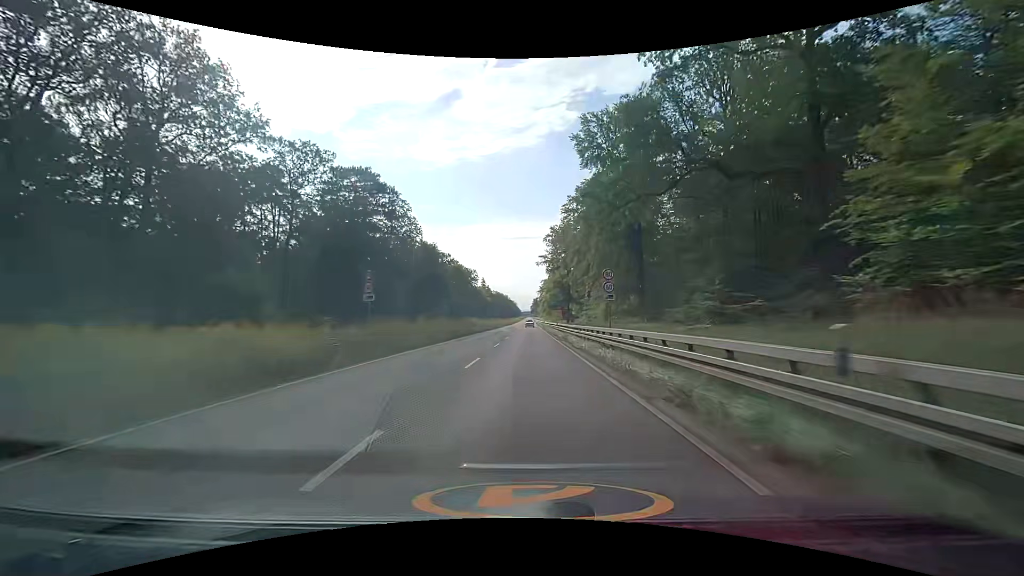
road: trunk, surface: asphalt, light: Day
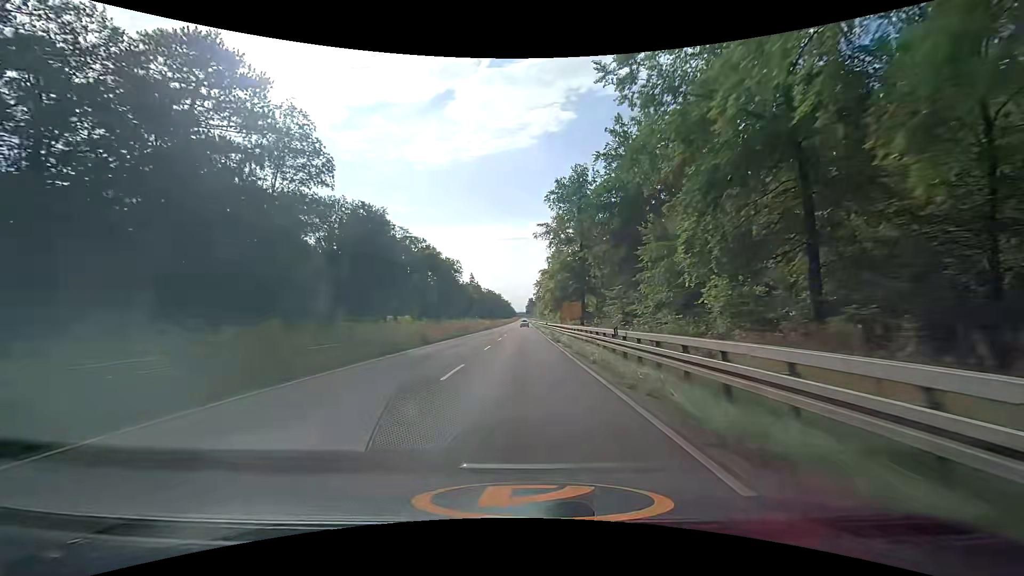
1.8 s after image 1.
(+0.2, +38.3) m; 0°
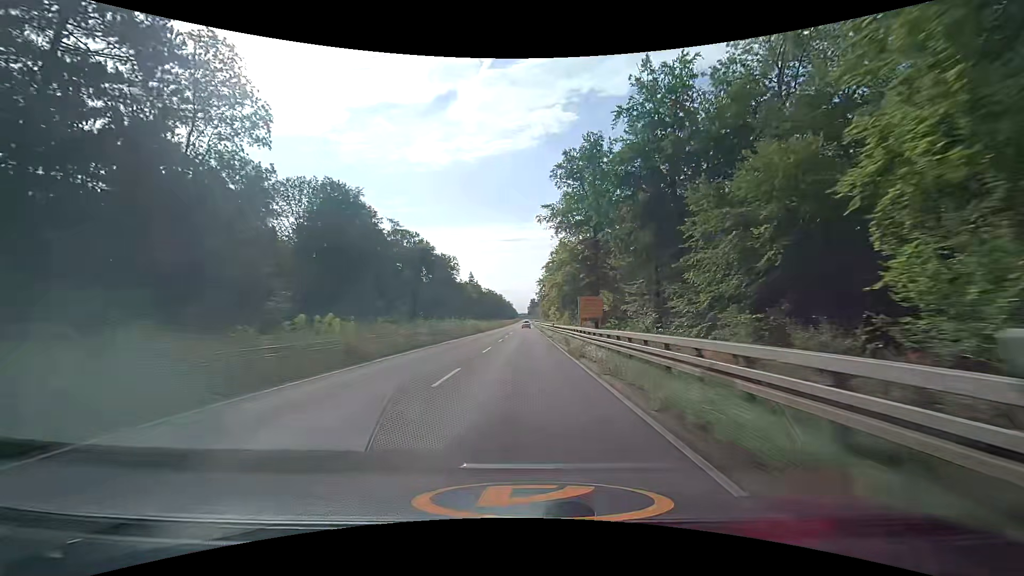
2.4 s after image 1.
(0.0, +12.9) m; 0°
